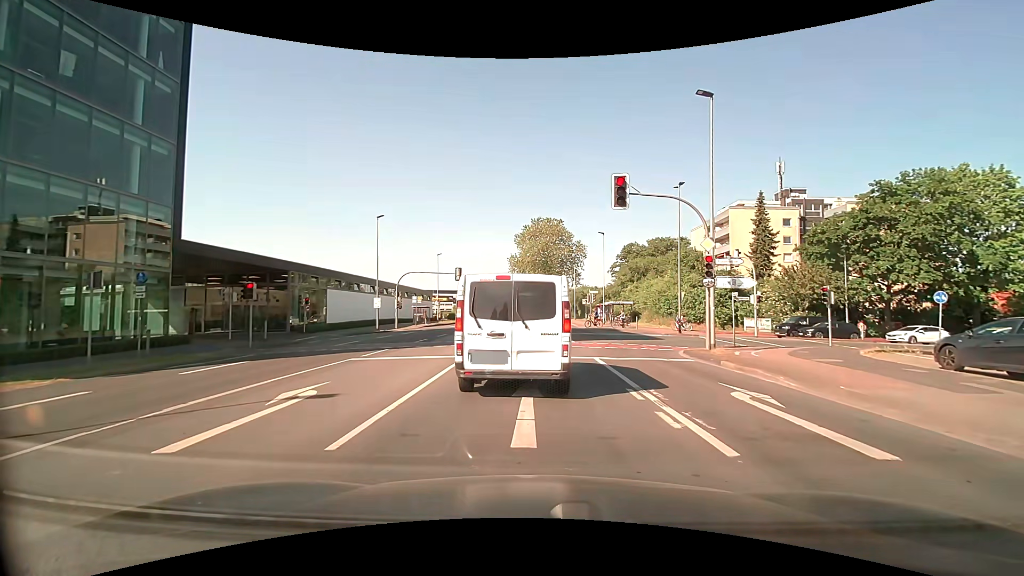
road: secondary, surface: asphalt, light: Day
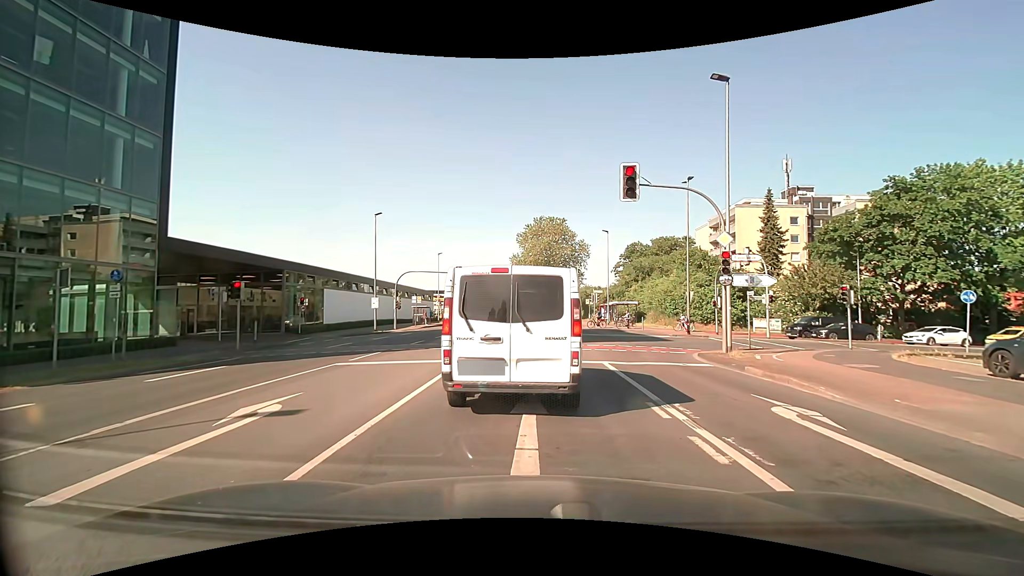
(0.0, +1.2) m; +2°
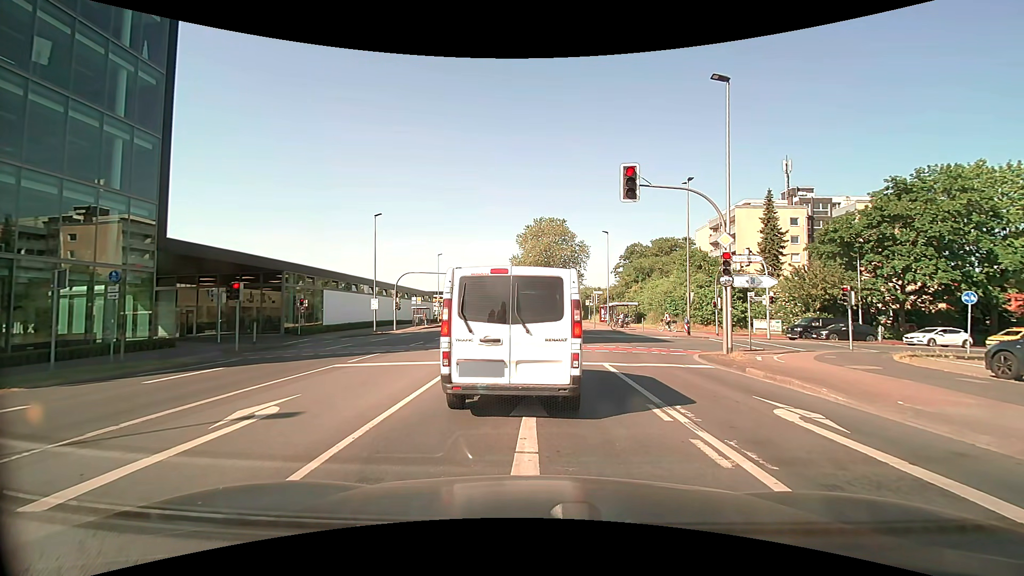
(0.0, +0.2) m; 0°
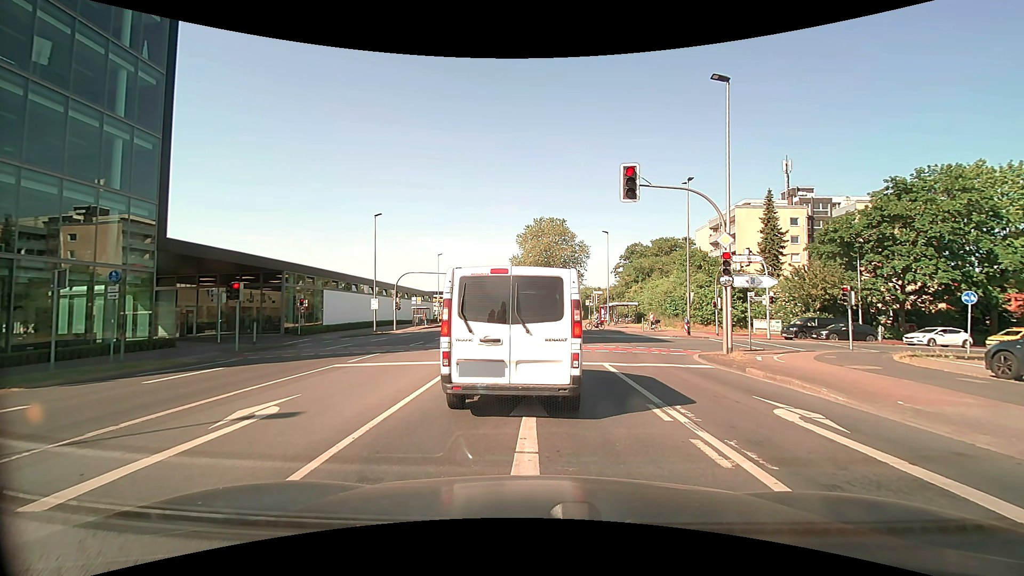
(0.0, 0.0) m; 0°
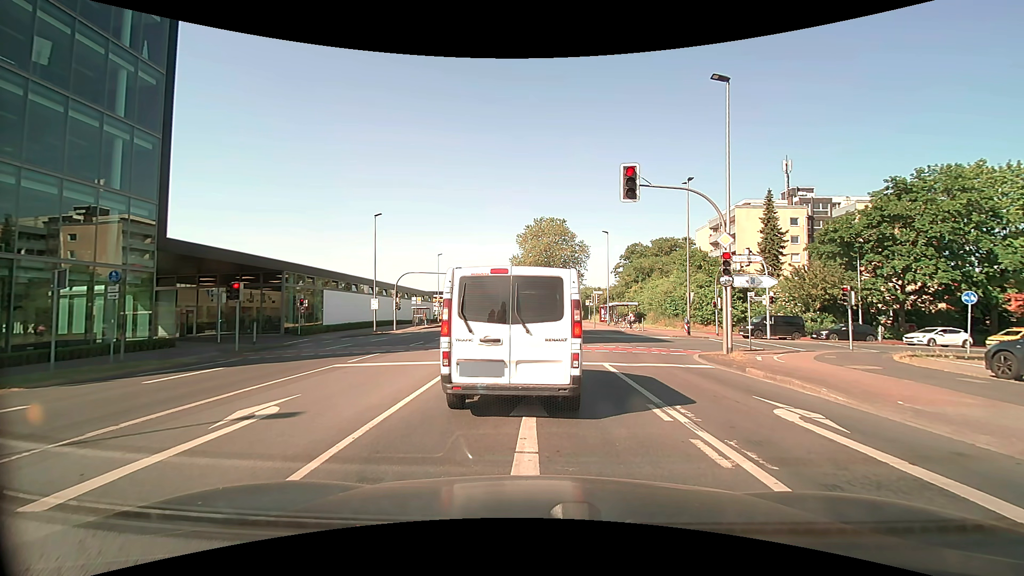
(0.0, 0.0) m; 0°
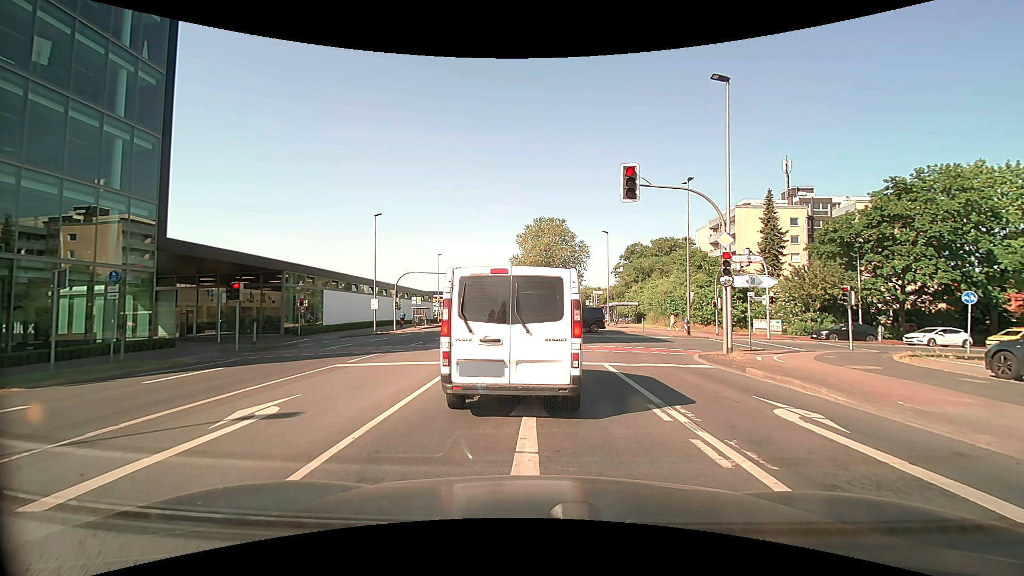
(0.0, 0.0) m; 0°
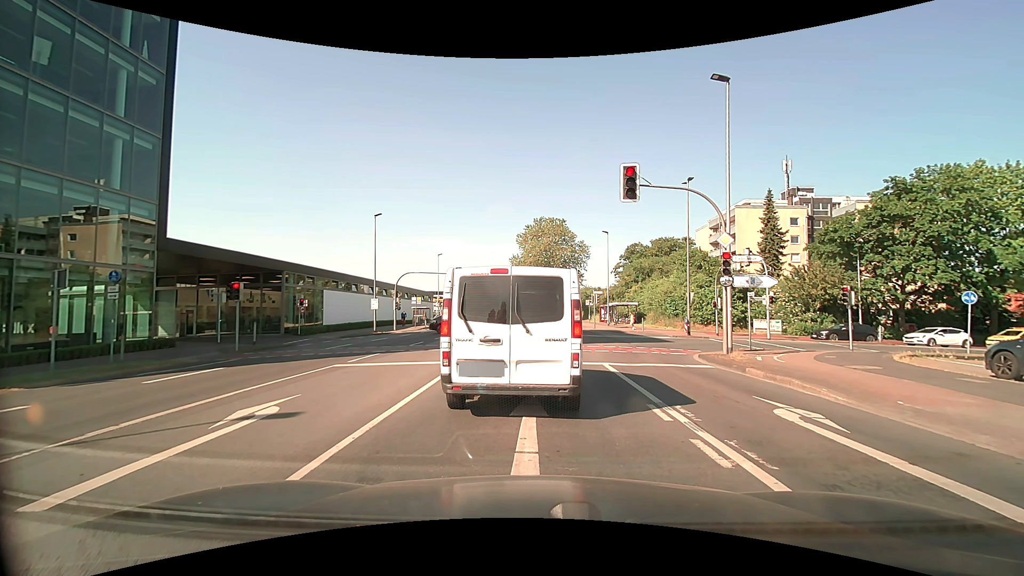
(0.0, 0.0) m; 0°
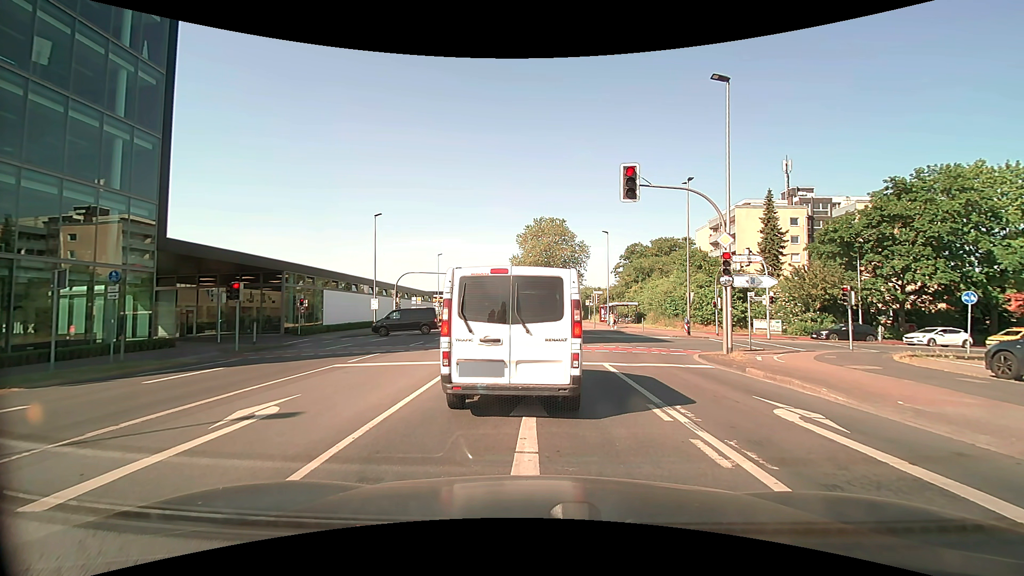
(0.0, 0.0) m; 0°
(0, +10) (-1, +20) (-1, +30) (-1, +40) (-1, +50) (-2, +60) (-2, +70) (-2, +80) (-3, +90) (-3, +100) m
